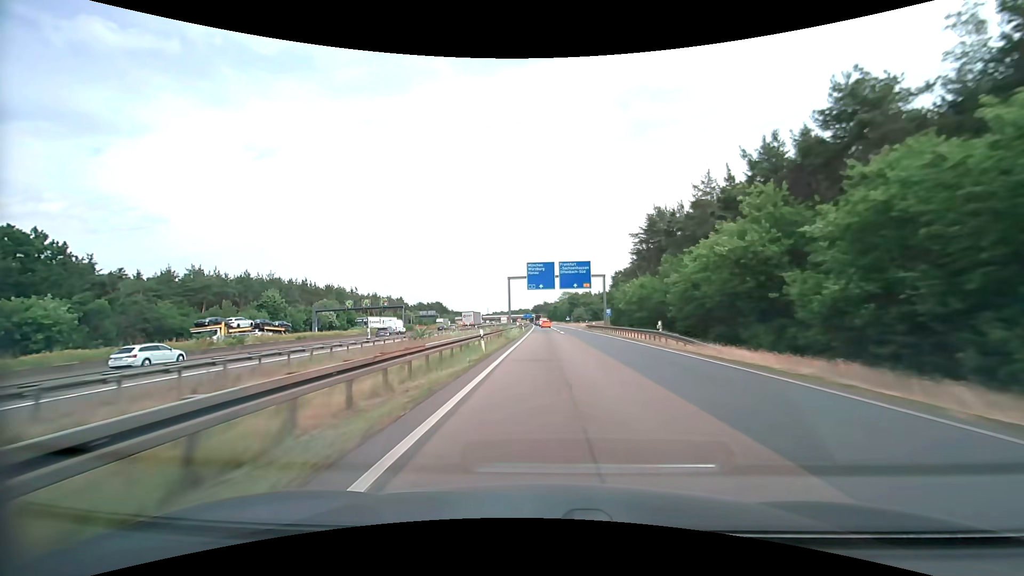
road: motorway_link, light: Day
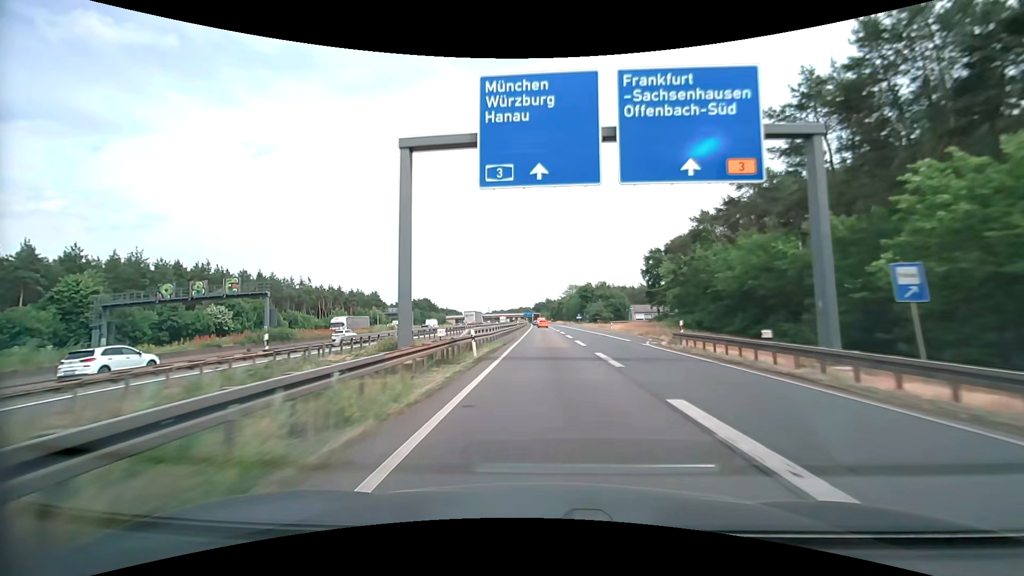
(+0.1, +51.5) m; 0°
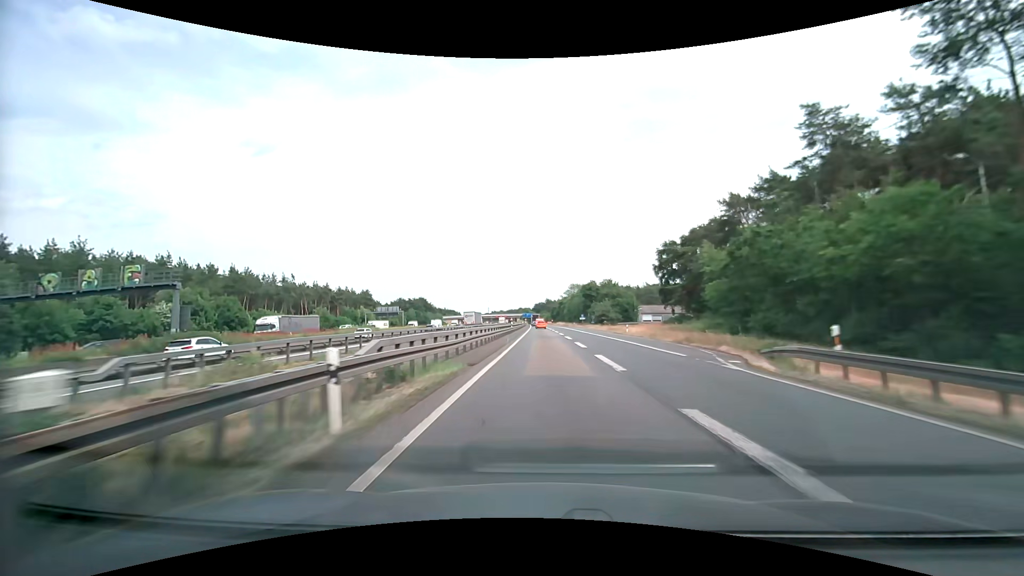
(0.0, +13.0) m; 0°
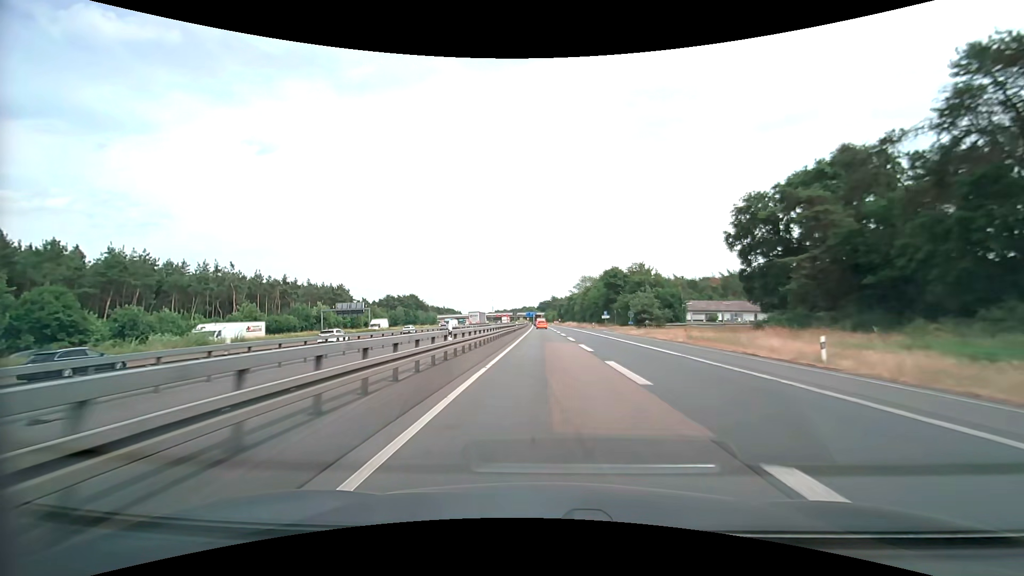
(0.0, +39.0) m; -1°
(0, +10) (0, +20) (0, +30) (0, +40) (0, +50) (0, +60) (0, +70) (0, +80) (0, +90) (0, +100) m
